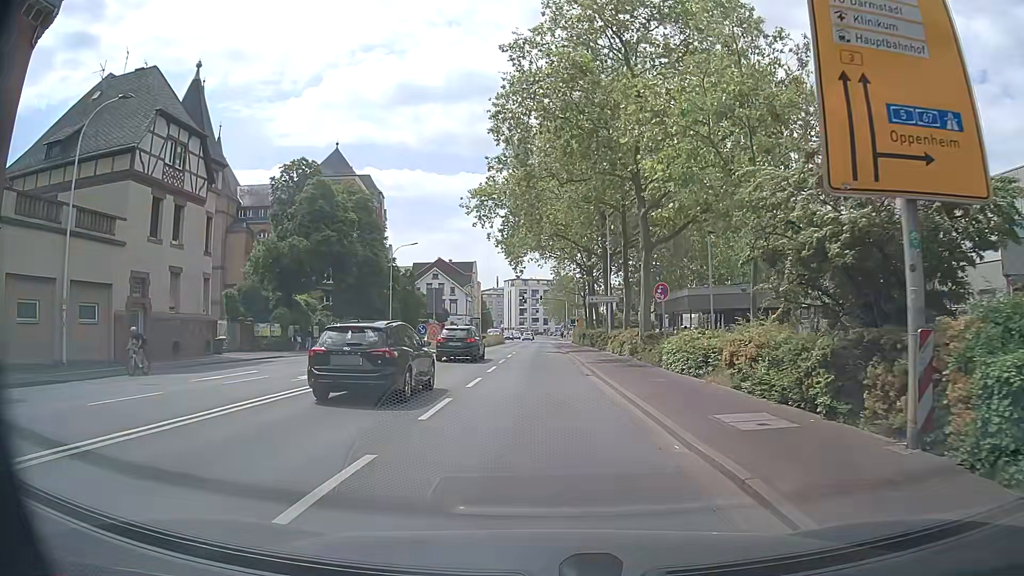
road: primary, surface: asphalt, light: Day
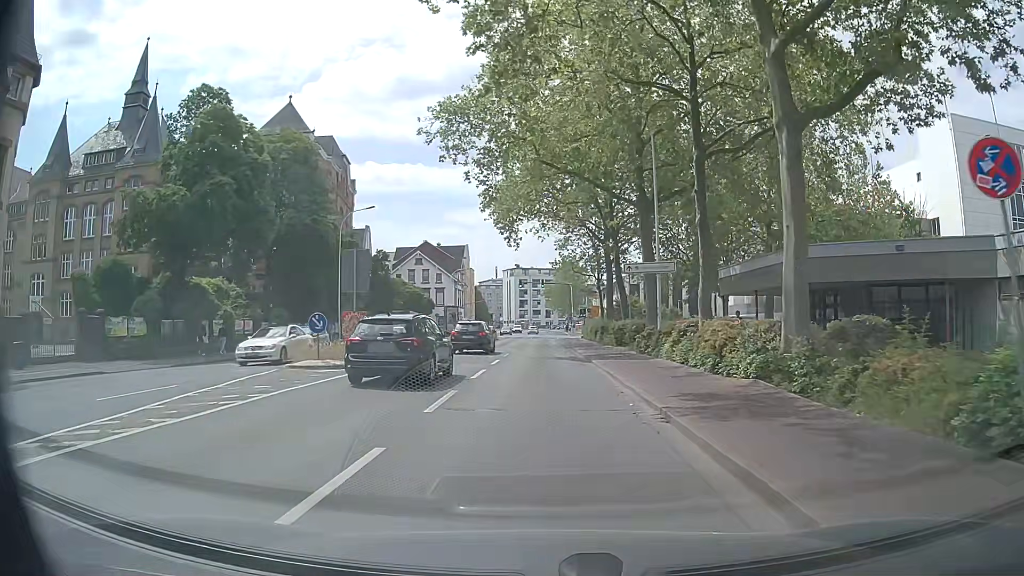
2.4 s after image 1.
(+0.1, +18.0) m; 0°
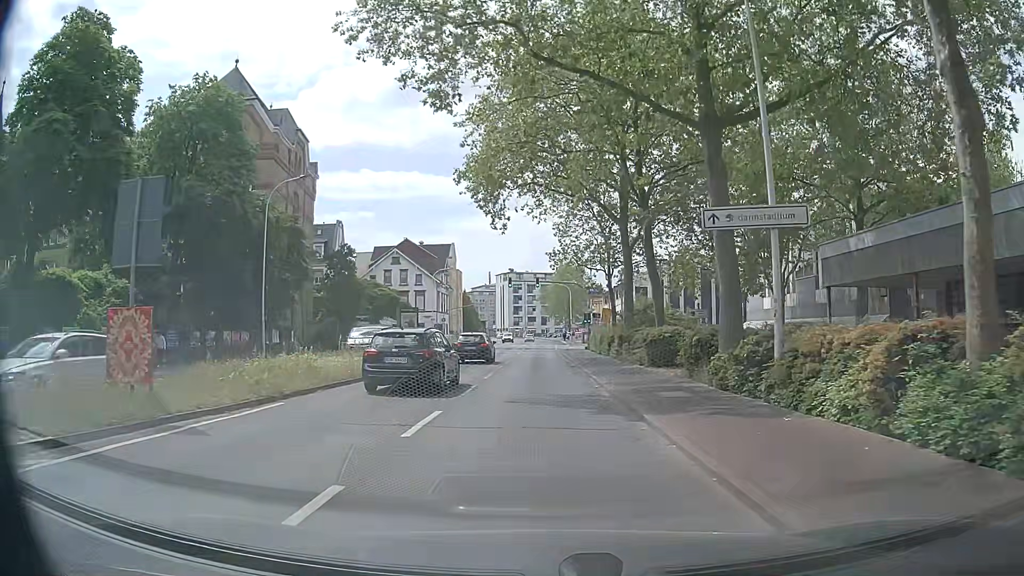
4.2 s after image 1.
(+0.1, +13.5) m; +1°
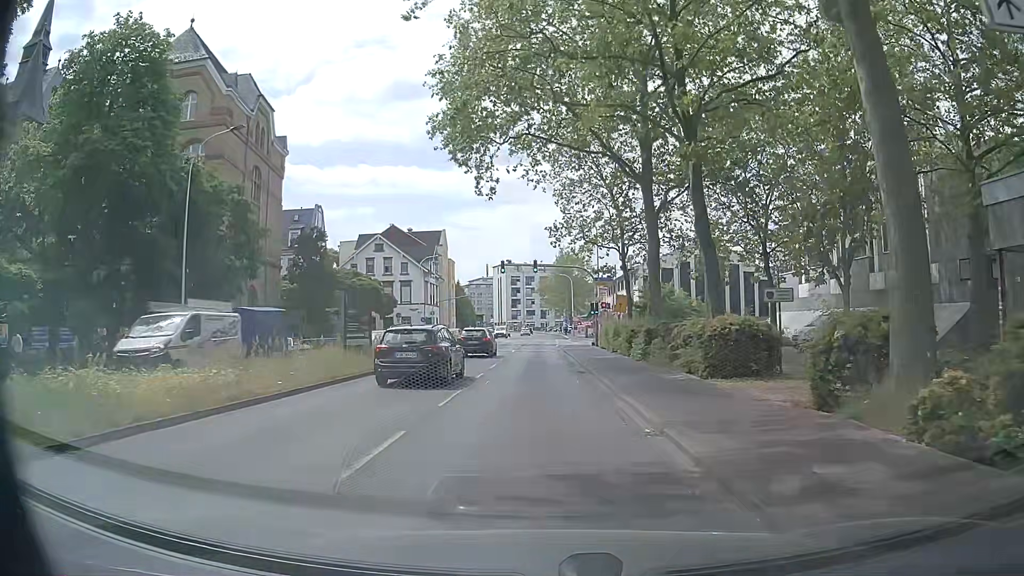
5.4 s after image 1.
(0.0, +9.0) m; -1°
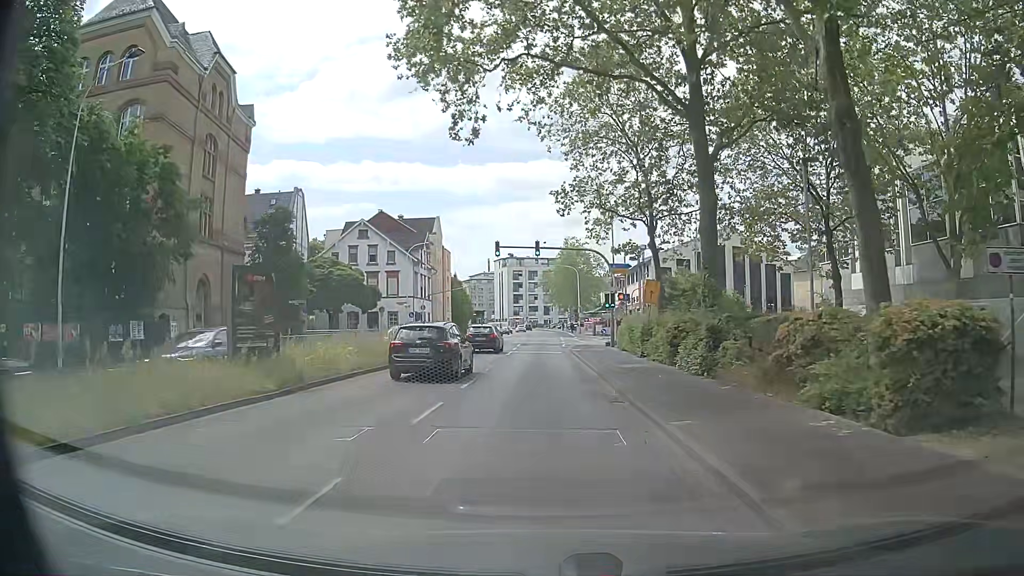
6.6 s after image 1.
(+0.2, +9.0) m; +1°
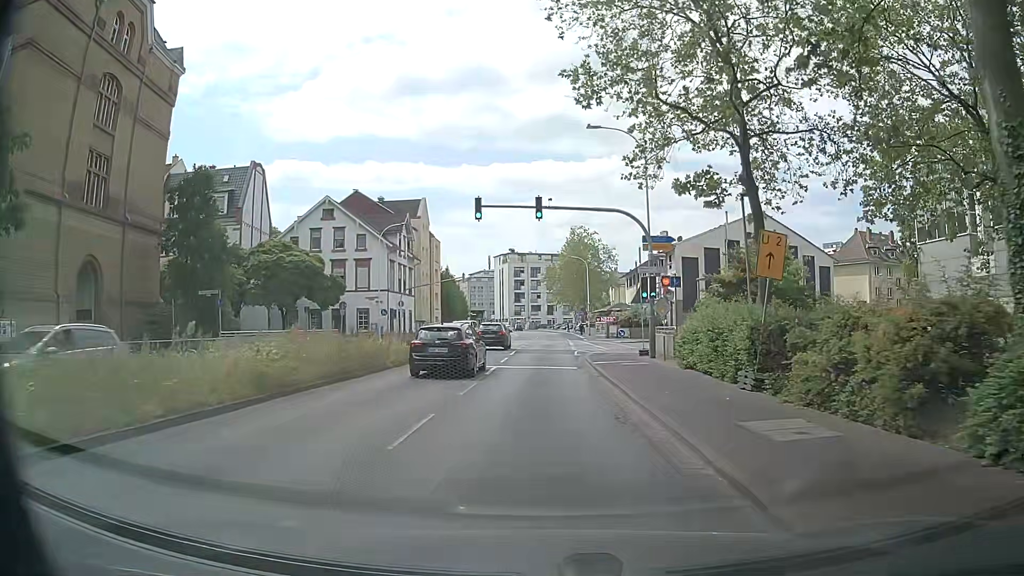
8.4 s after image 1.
(-0.1, +13.6) m; 0°
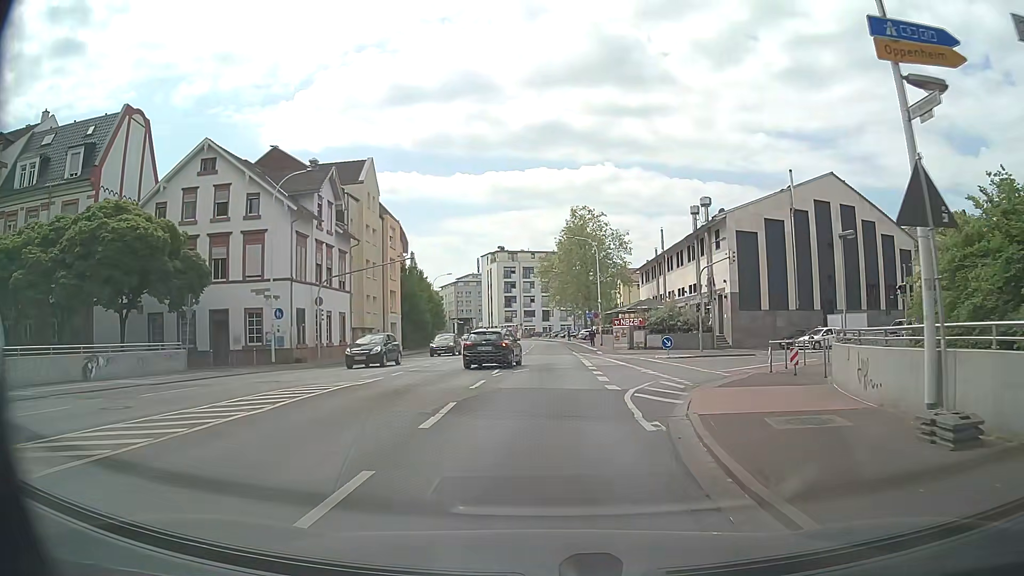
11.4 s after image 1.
(-0.1, +22.6) m; +1°
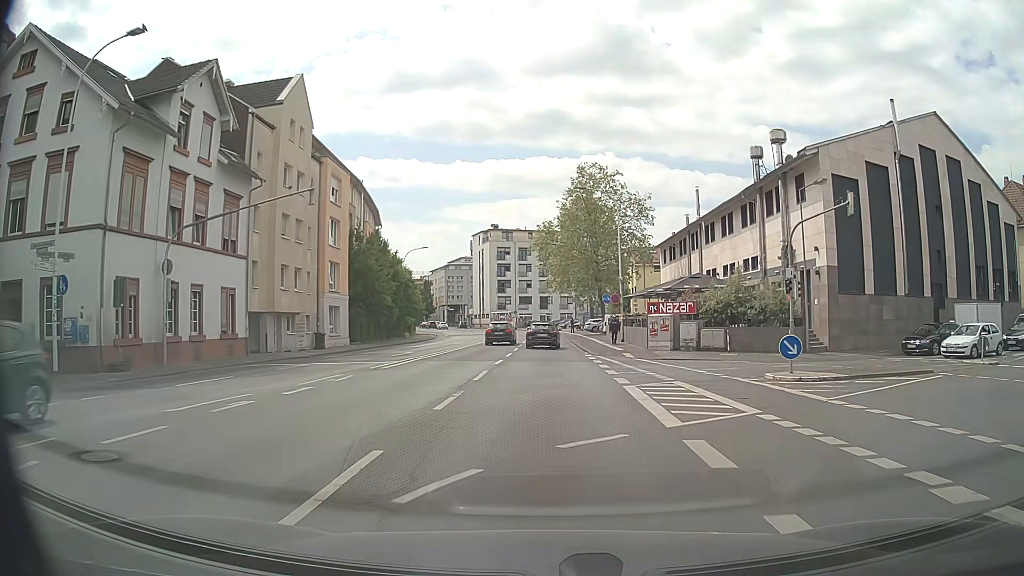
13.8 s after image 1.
(-0.1, +17.8) m; 0°
(0, +10) (0, +20) (0, +30) (+1, +40) (+1, +50) (0, +60) (0, +70) (-1, +80) (-2, +90) (-3, +100) m
